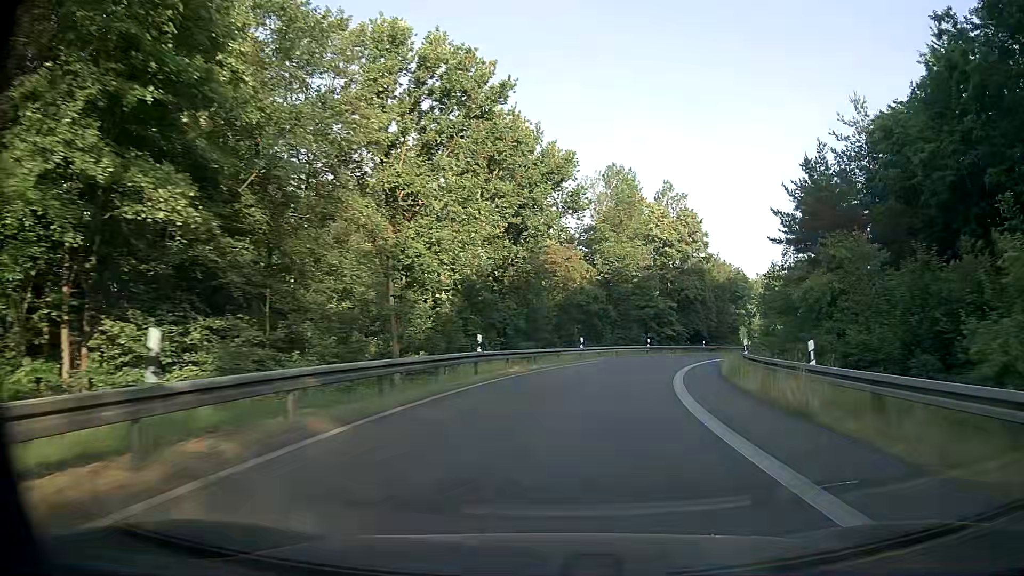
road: motorway_link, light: Day
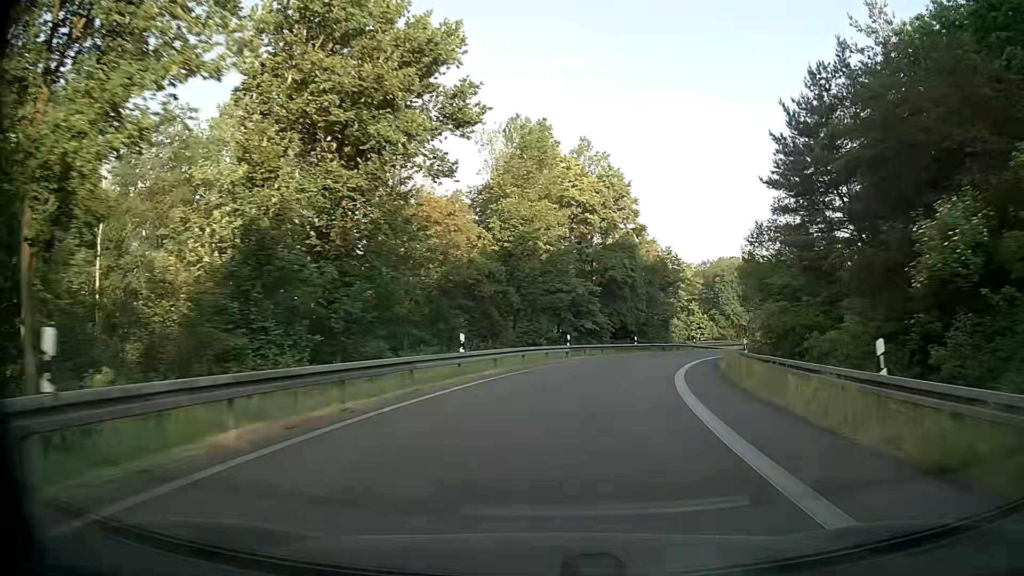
(+1.1, +17.0) m; +8°
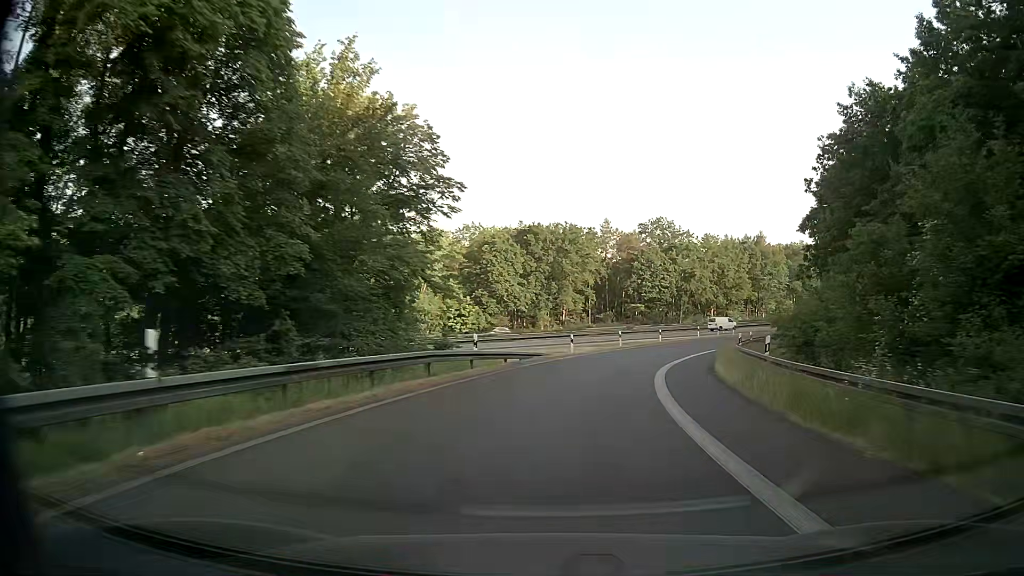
(+8.5, +43.5) m; +21°
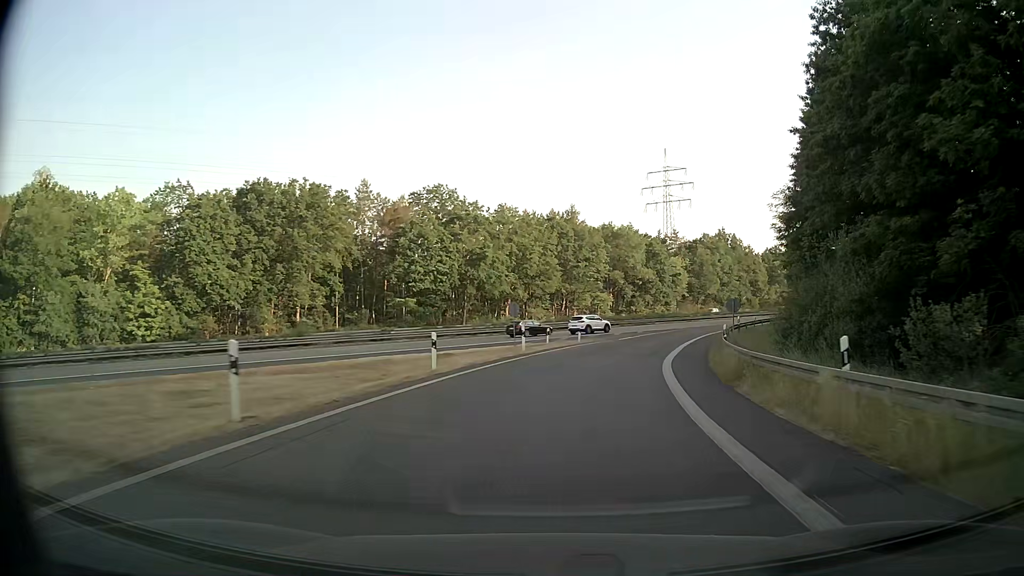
(+5.9, +37.4) m; +19°
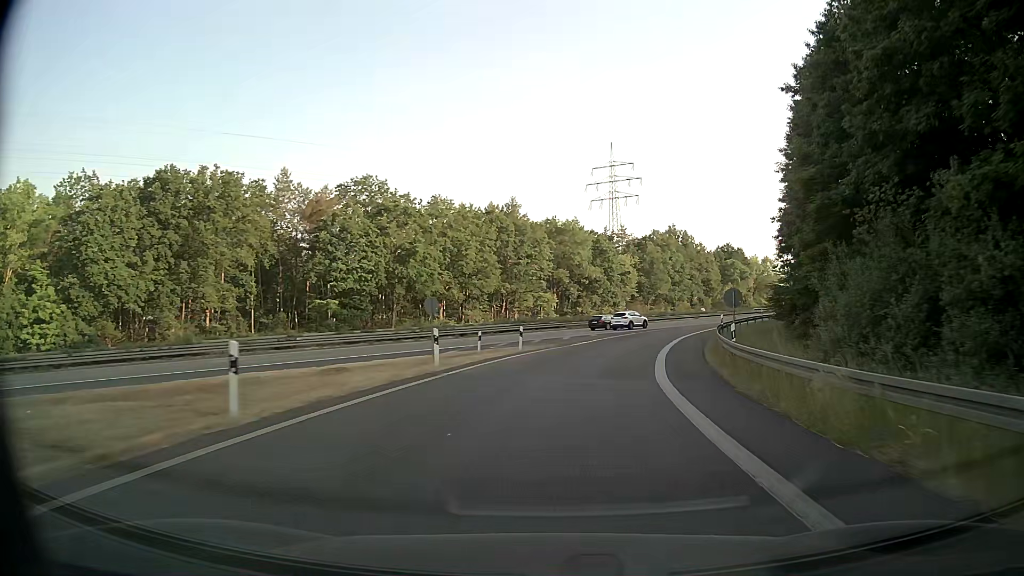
(+0.4, +9.8) m; +5°
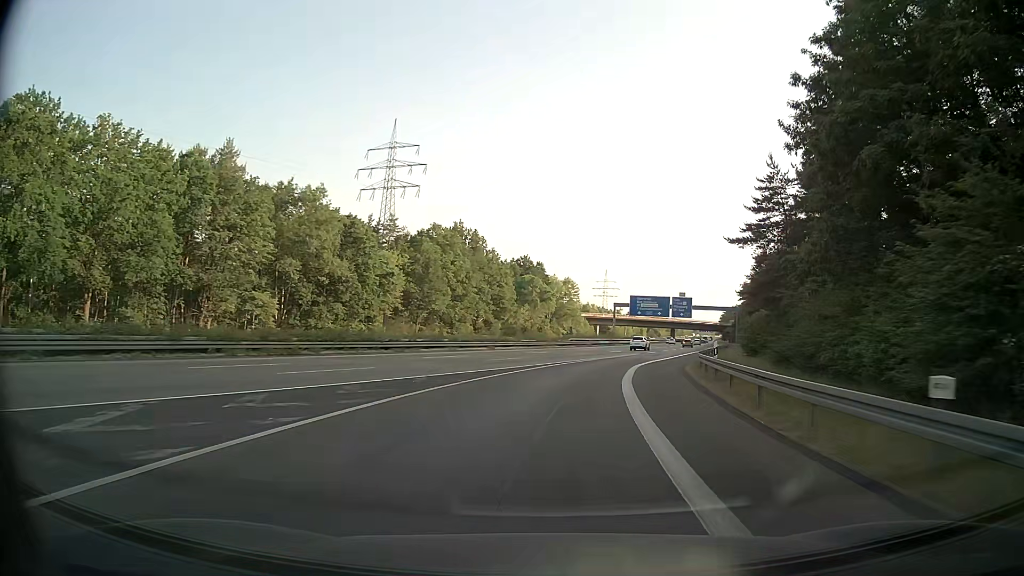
(+6.6, +39.6) m; +19°
